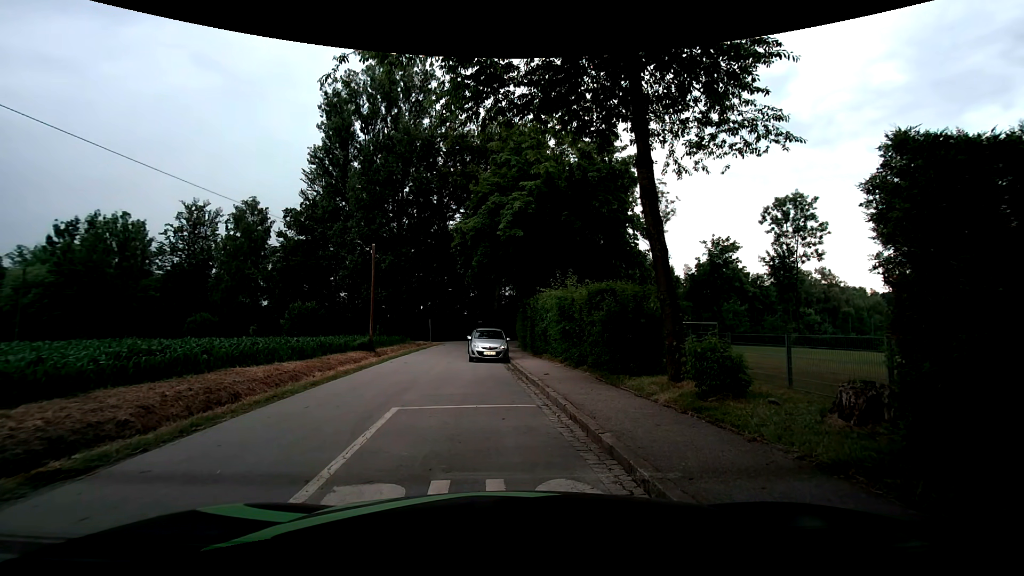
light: Day
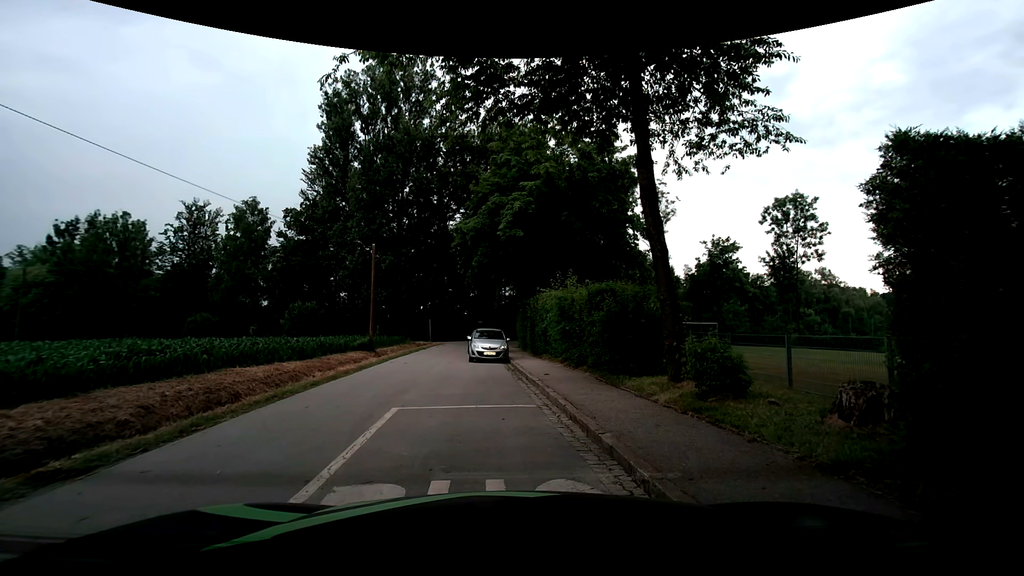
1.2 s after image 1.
(0.0, 0.0) m; 0°
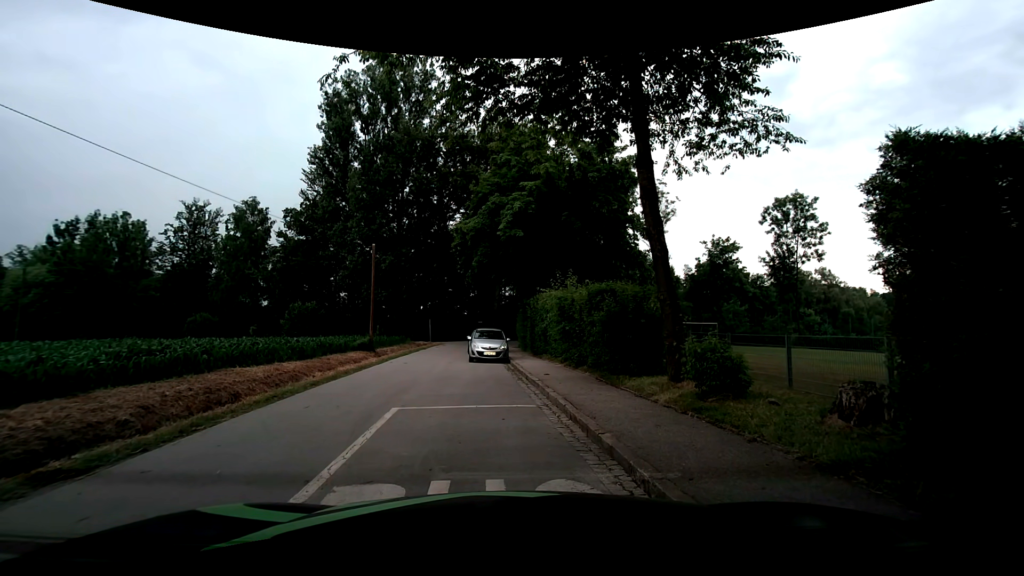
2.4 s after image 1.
(0.0, 0.0) m; 0°
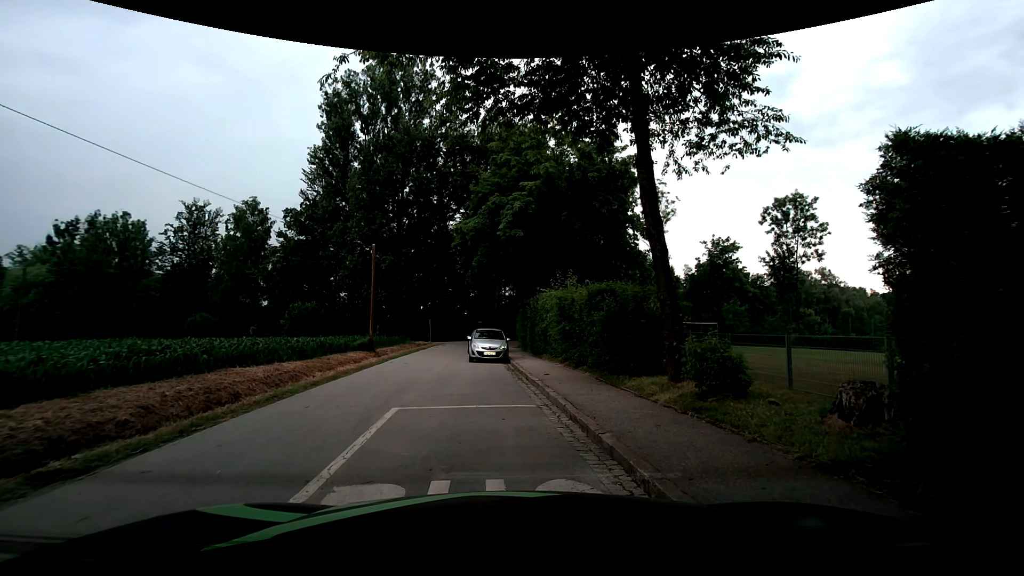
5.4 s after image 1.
(0.0, 0.0) m; 0°
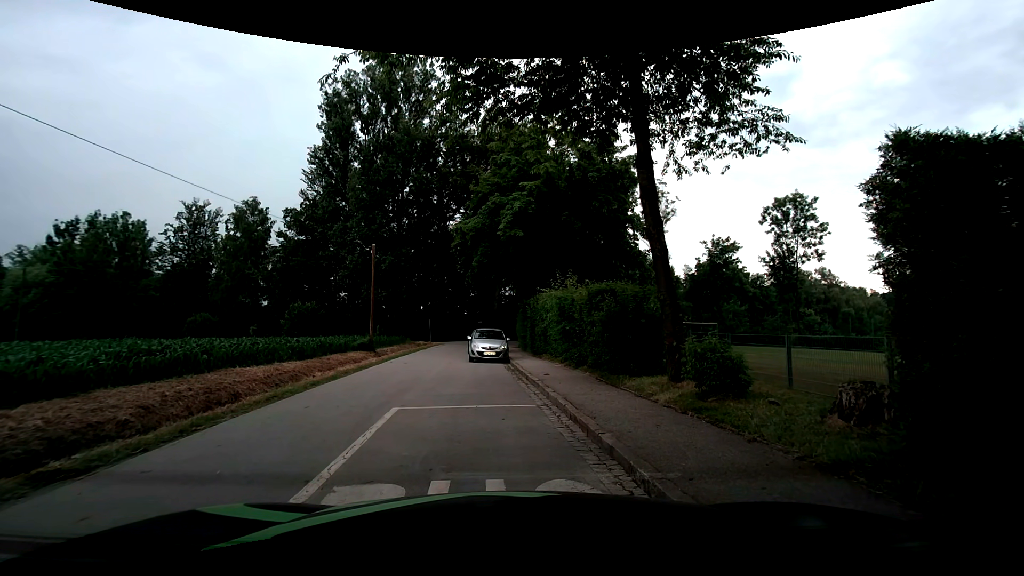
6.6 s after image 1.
(0.0, 0.0) m; 0°
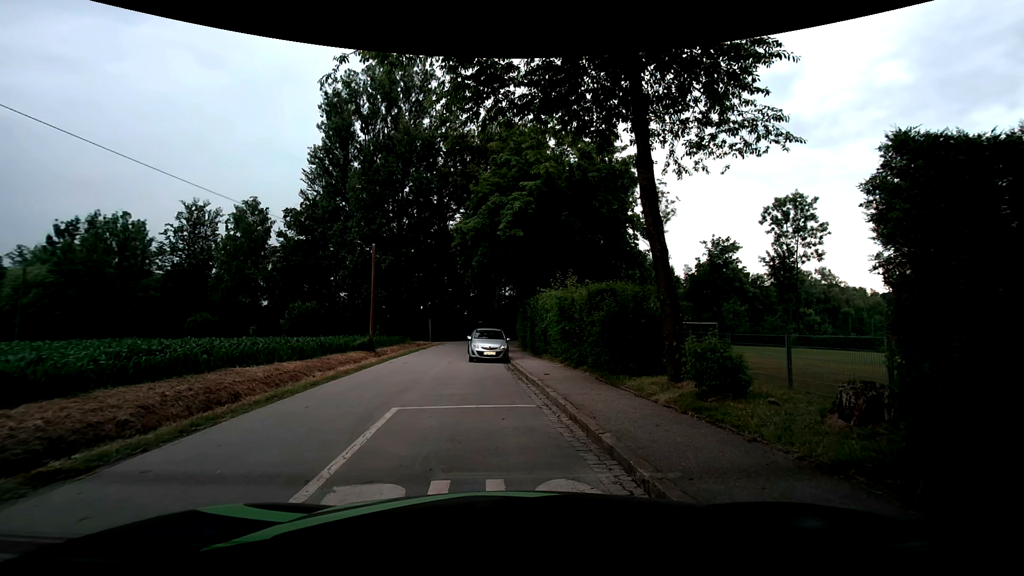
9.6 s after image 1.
(0.0, 0.0) m; 0°
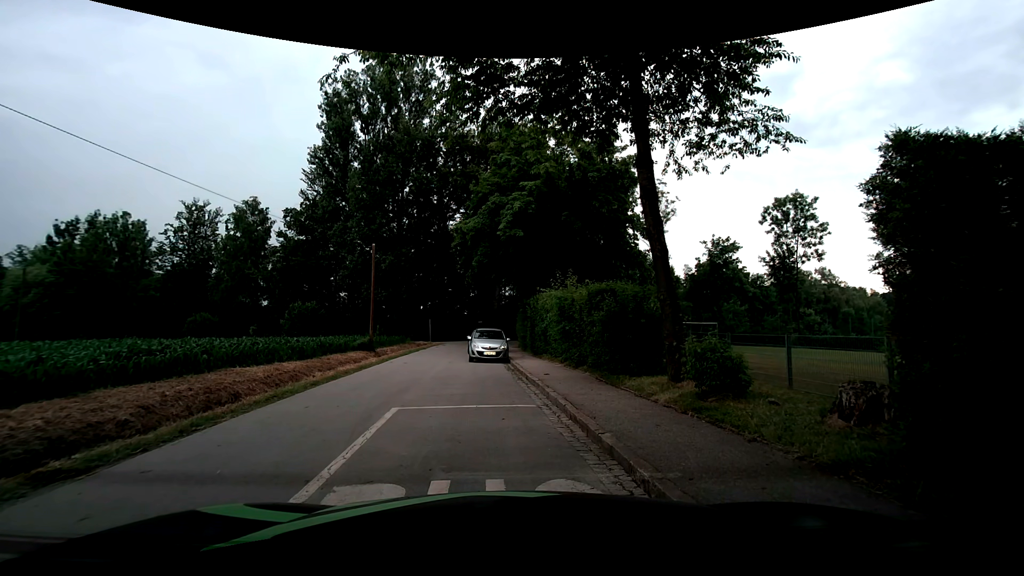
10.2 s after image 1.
(0.0, 0.0) m; 0°
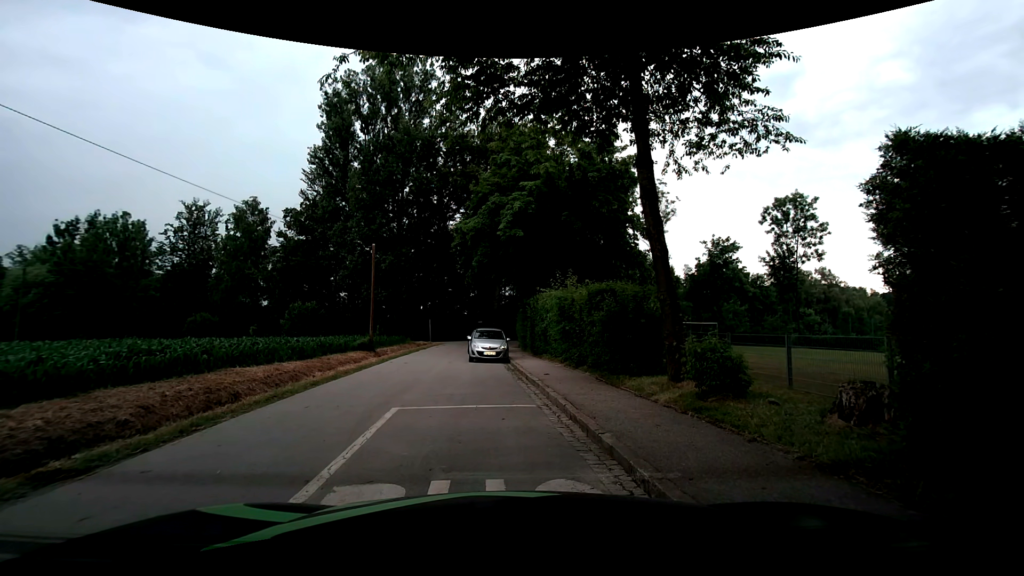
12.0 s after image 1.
(0.0, 0.0) m; 0°
